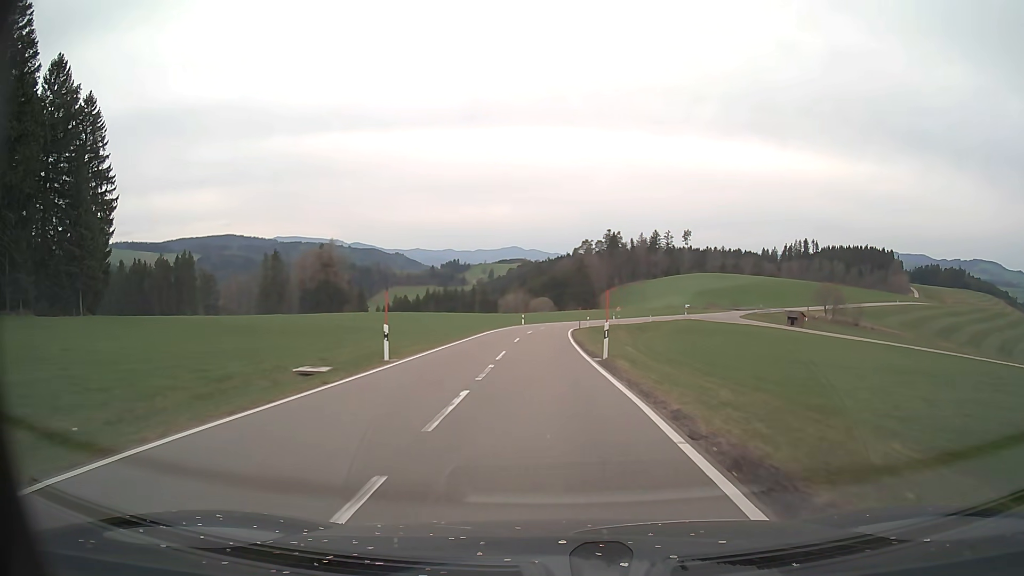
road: tertiary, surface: asphalt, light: Day
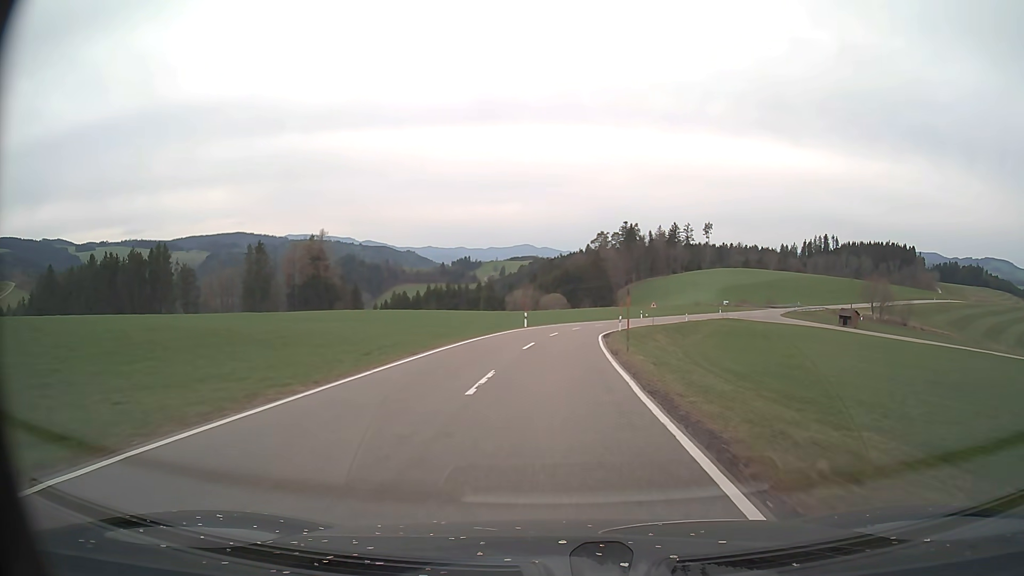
(-0.3, +21.7) m; -1°
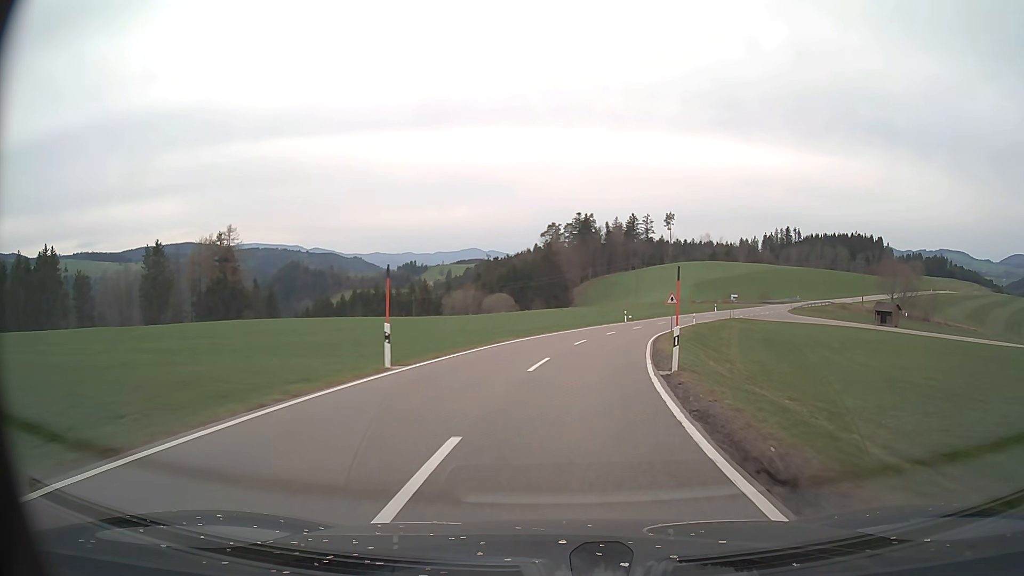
(+0.6, +32.3) m; +4°
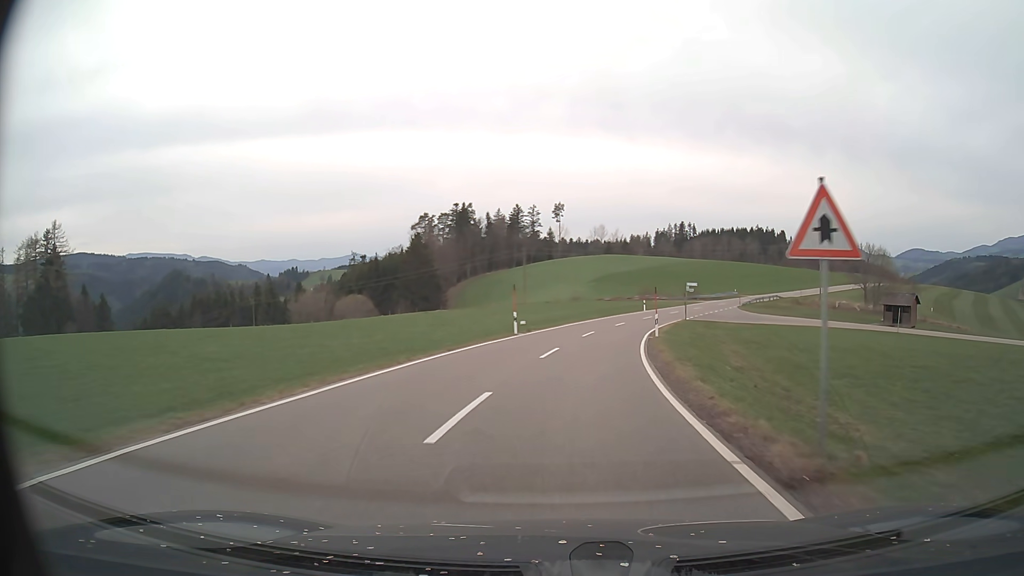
(+3.0, +32.9) m; +10°
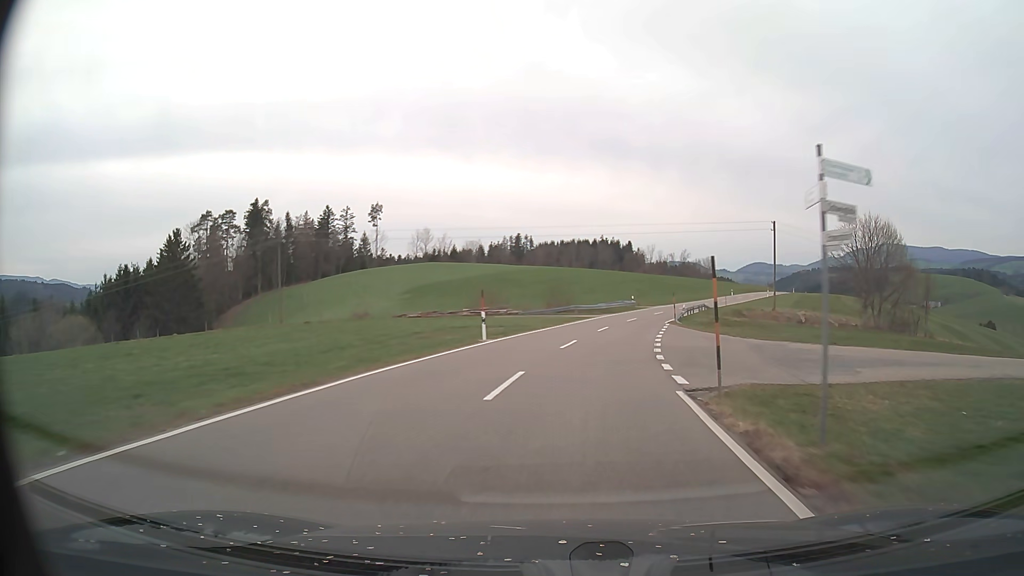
(+5.5, +45.2) m; +14°
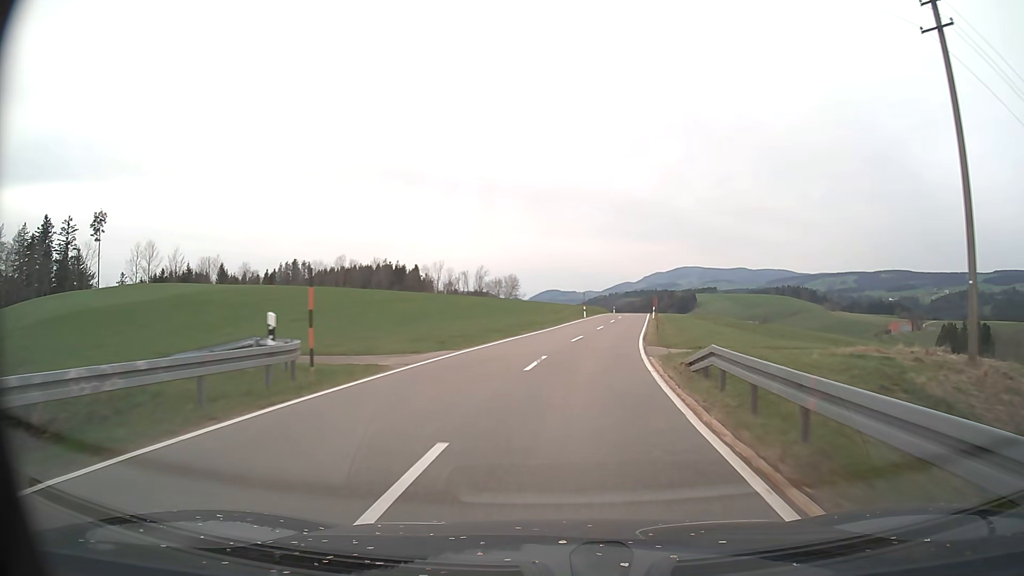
(+8.8, +55.8) m; +18°
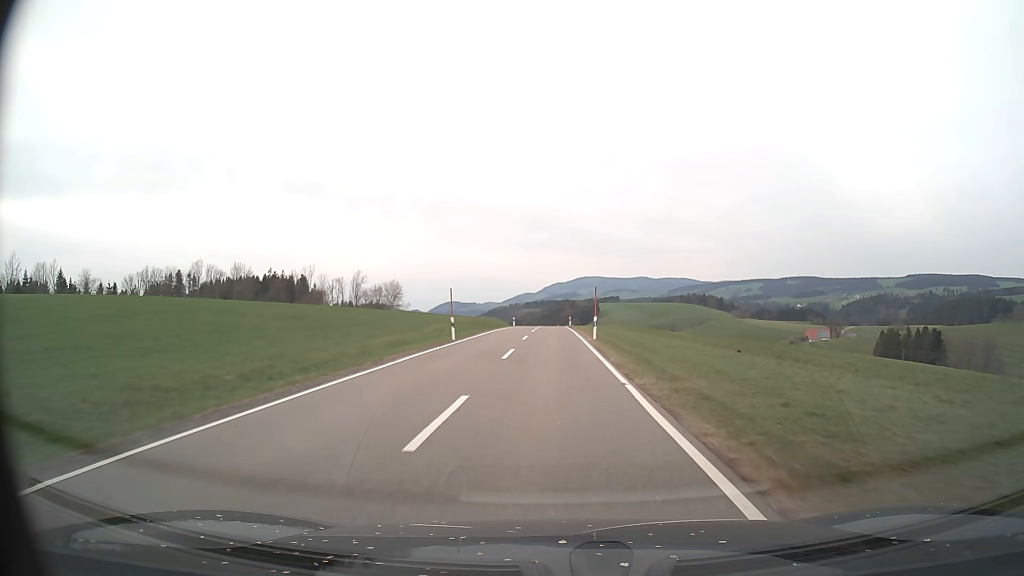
(+2.8, +32.8) m; +9°
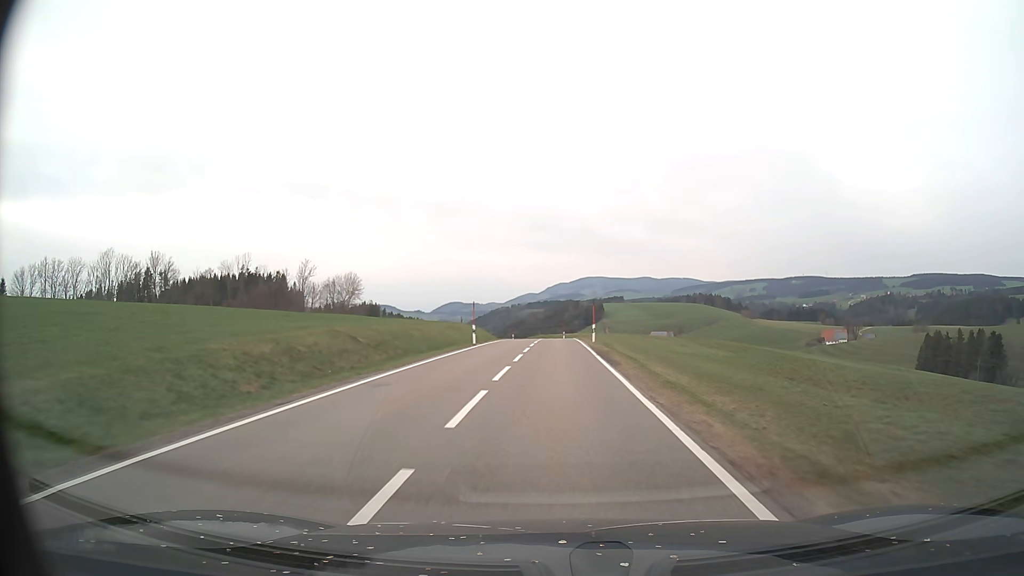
(-0.1, +41.9) m; 0°
(0, +10) (0, +20) (0, +30) (0, +40) (0, +50) (0, +60) (0, +70) (0, +80) (-1, +90) (-2, +100) m
